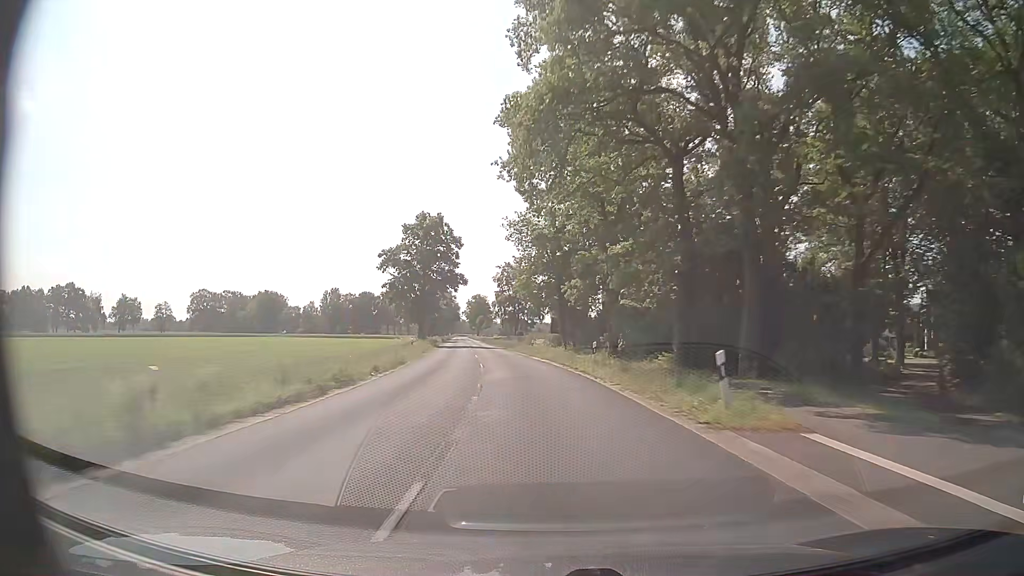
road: secondary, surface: asphalt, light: Day
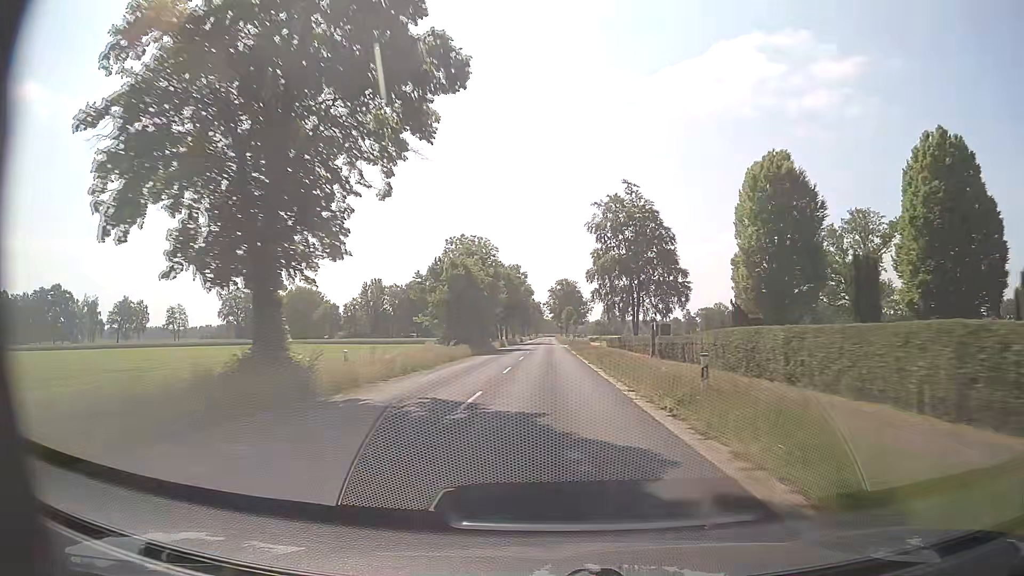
(-5.8, +62.8) m; -8°
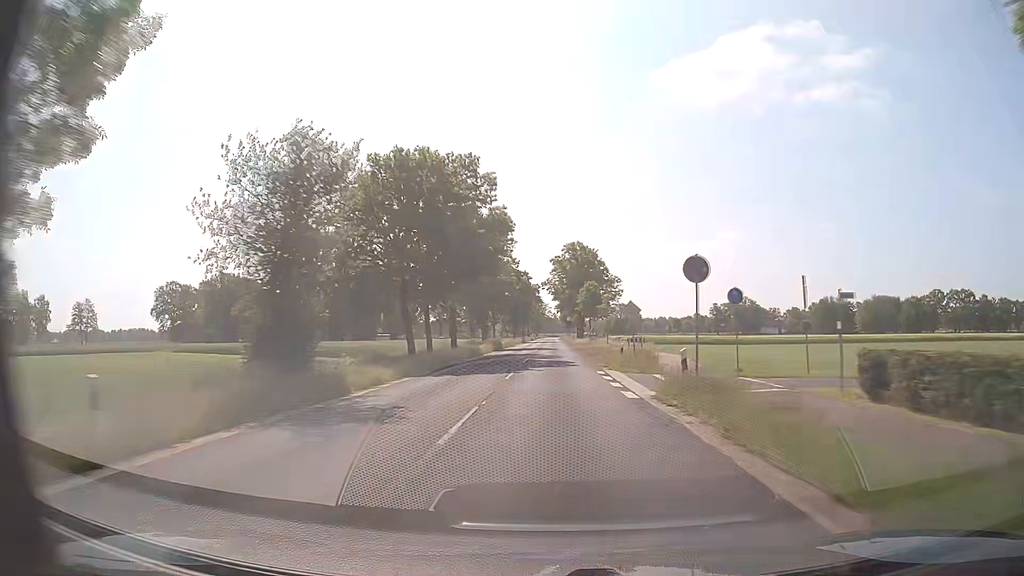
(-0.1, +63.4) m; 0°
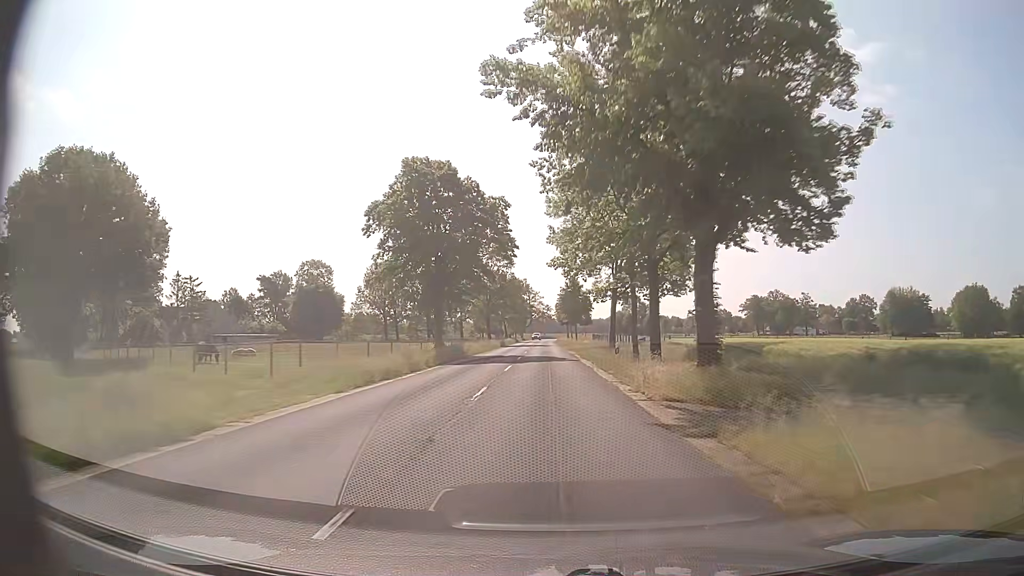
(+0.5, +79.8) m; 0°
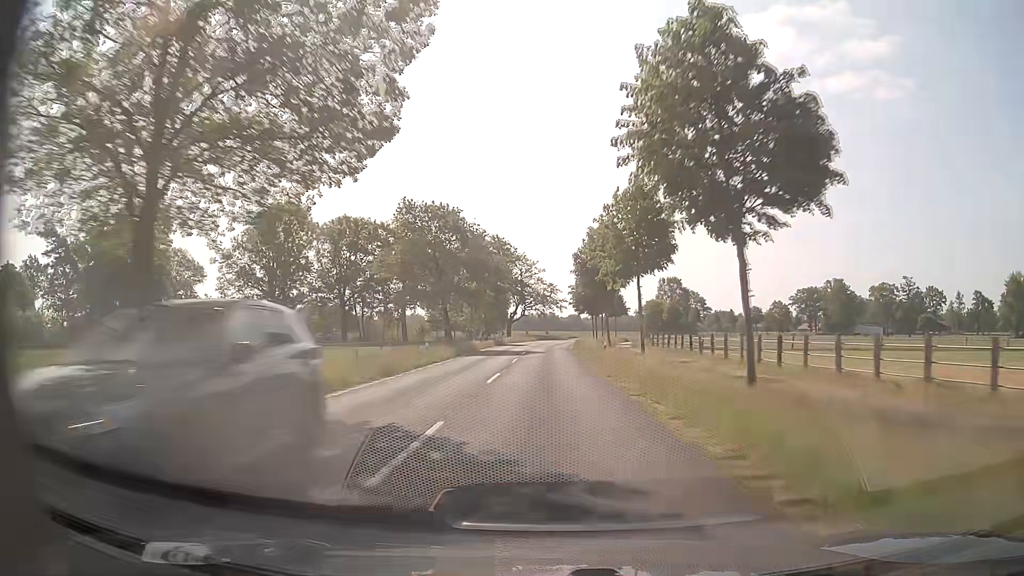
(-0.1, +79.8) m; 0°
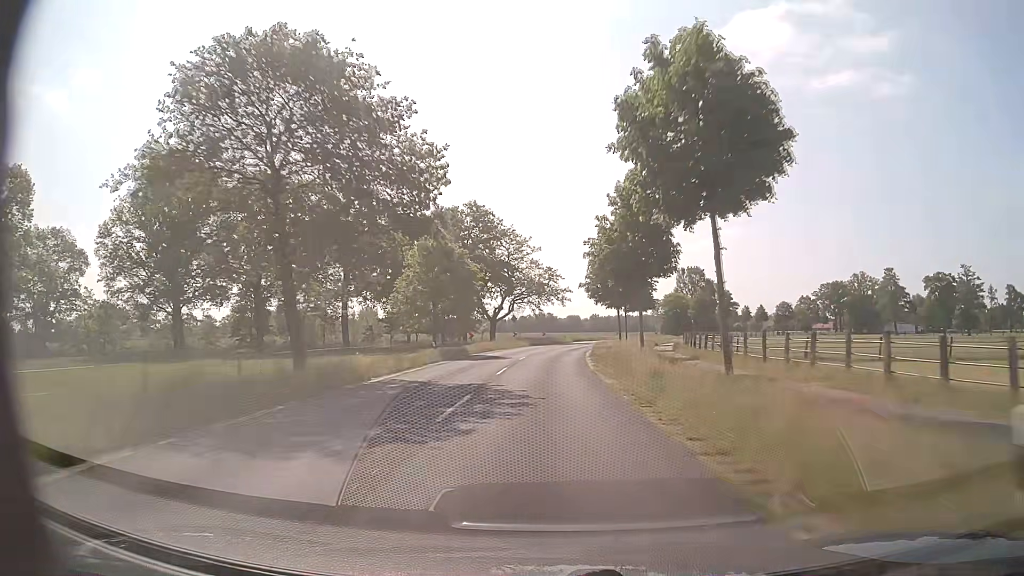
(+0.1, +31.8) m; 0°
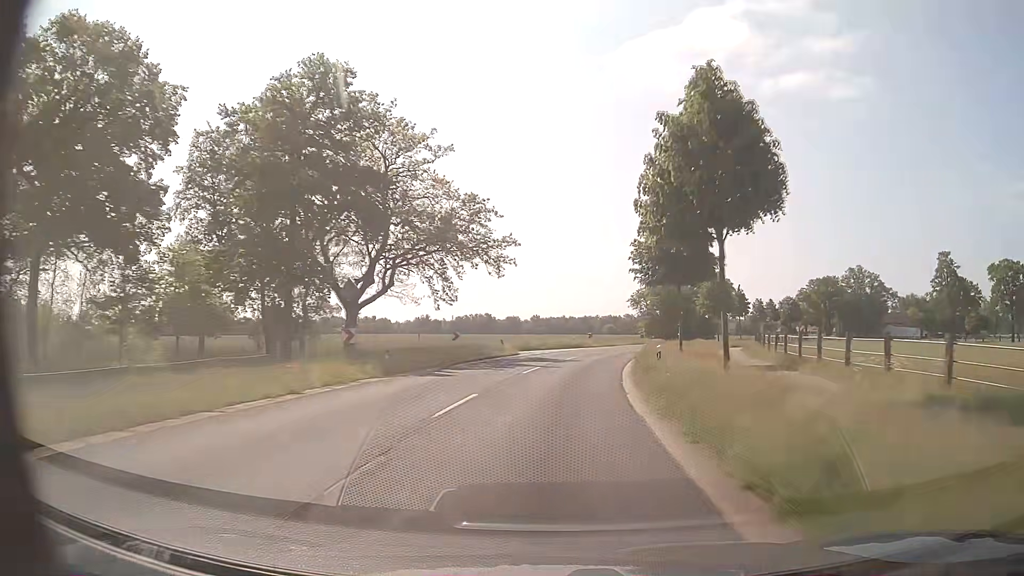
(+0.9, +47.6) m; +4°
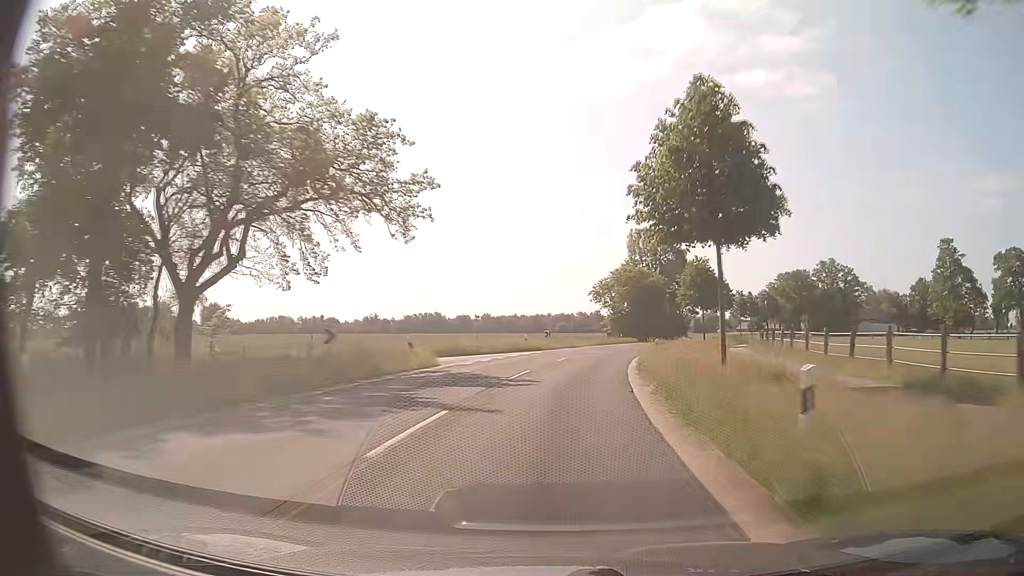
(+0.6, +15.8) m; +4°
(0, +10) (+1, +20) (+2, +30) (+4, +40) (+7, +49) (+9, +59) (+13, +69) (+16, +78) (+20, +87) (+24, +96) m
